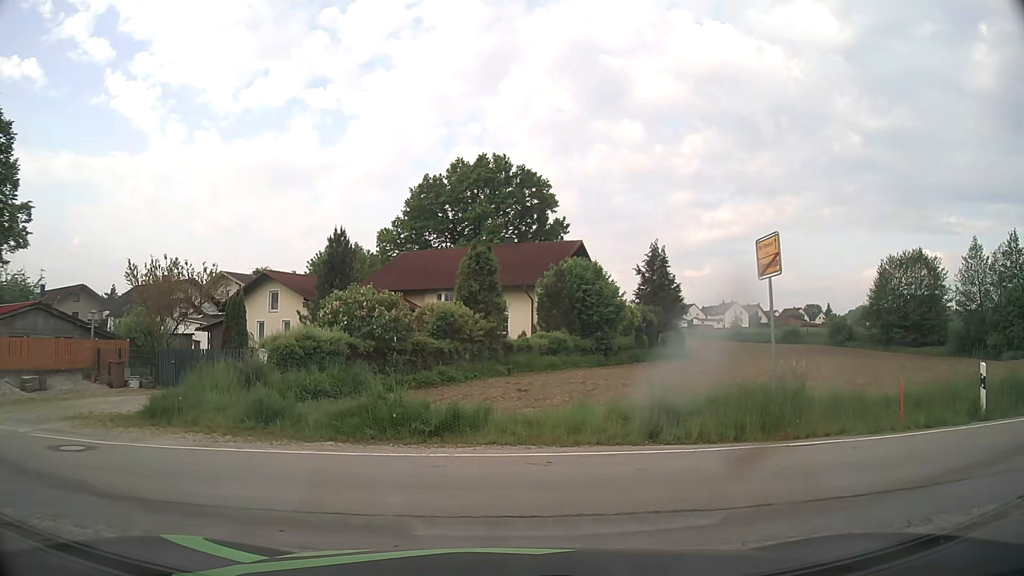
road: residential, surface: asphalt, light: Day
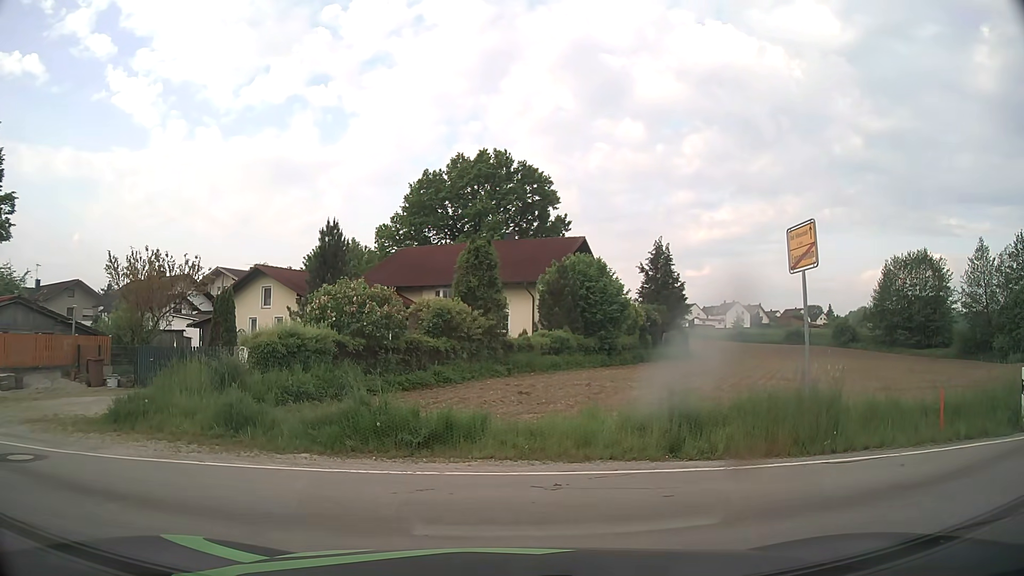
(0.0, +1.1) m; 0°
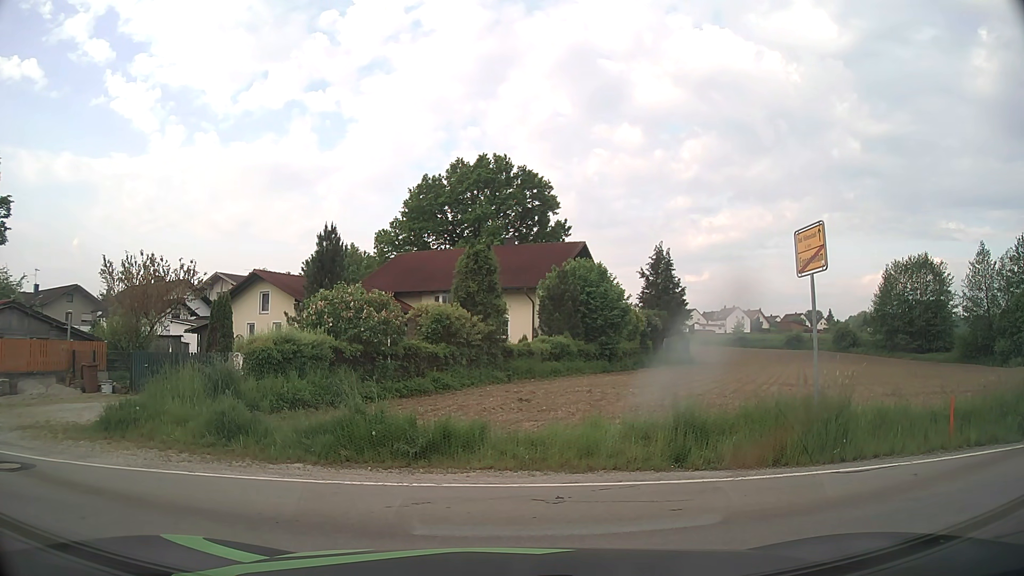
(0.0, +0.3) m; 0°
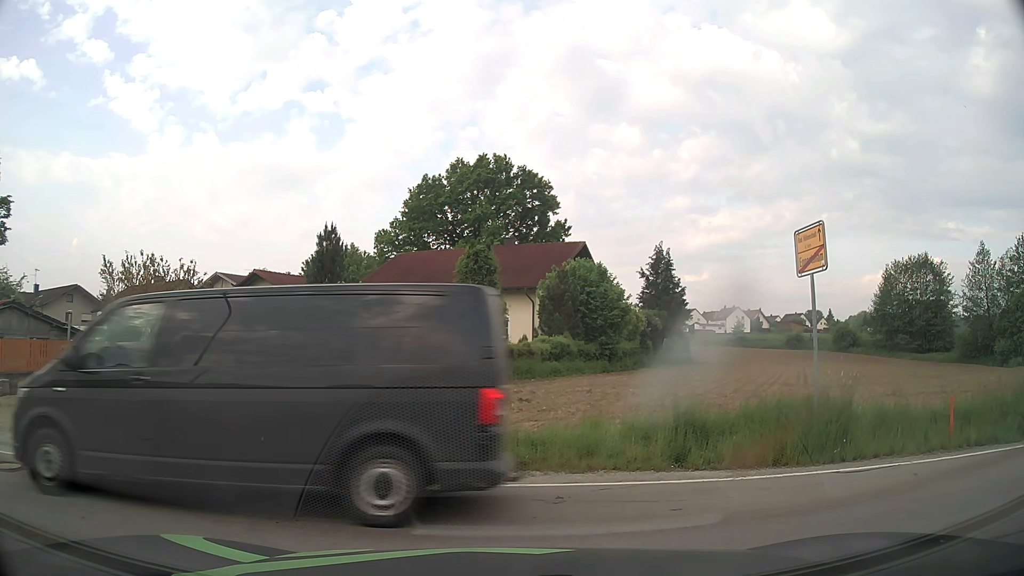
(0.0, 0.0) m; 0°
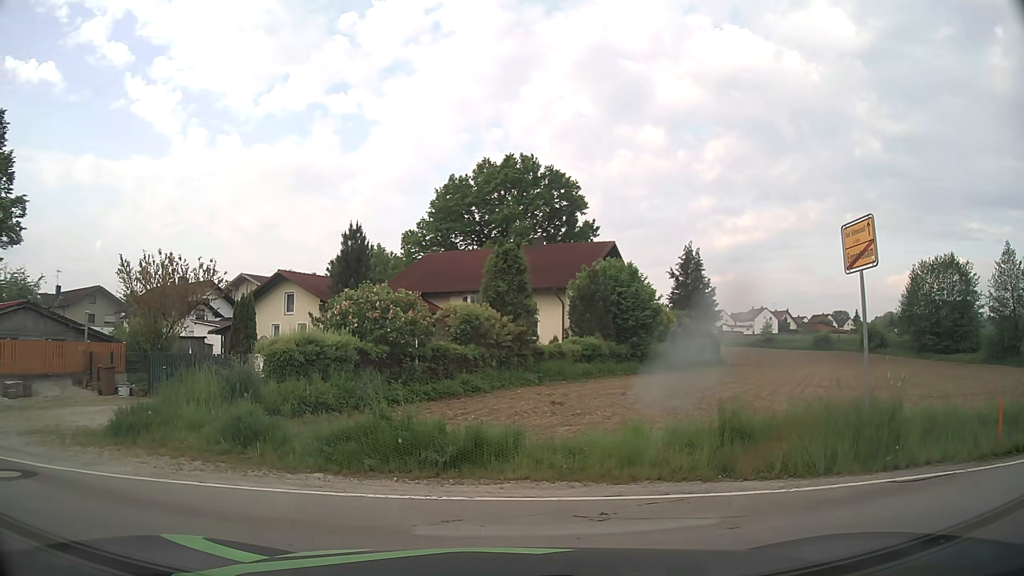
(0.0, +0.7) m; -3°
